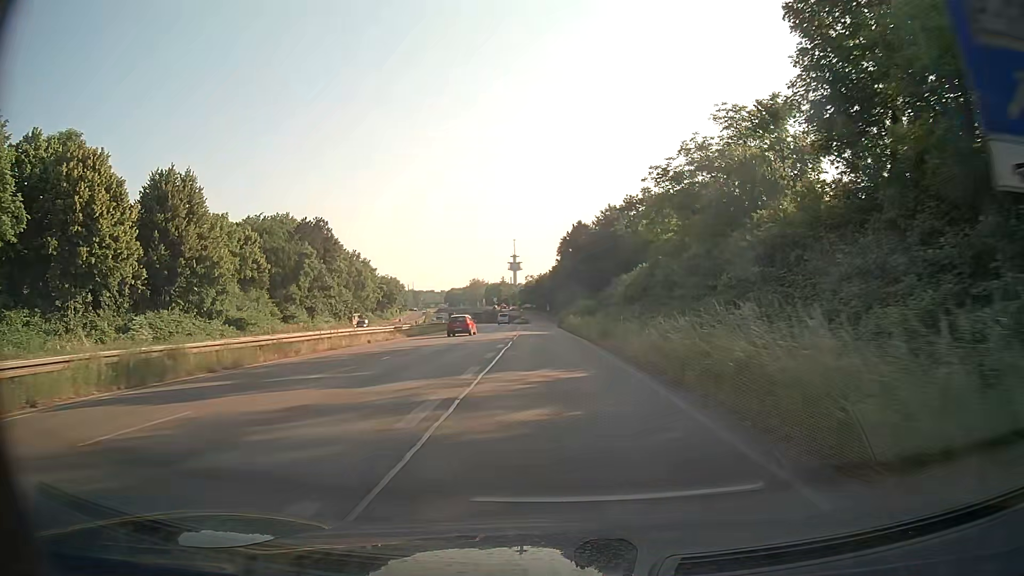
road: trunk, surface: asphalt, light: Day
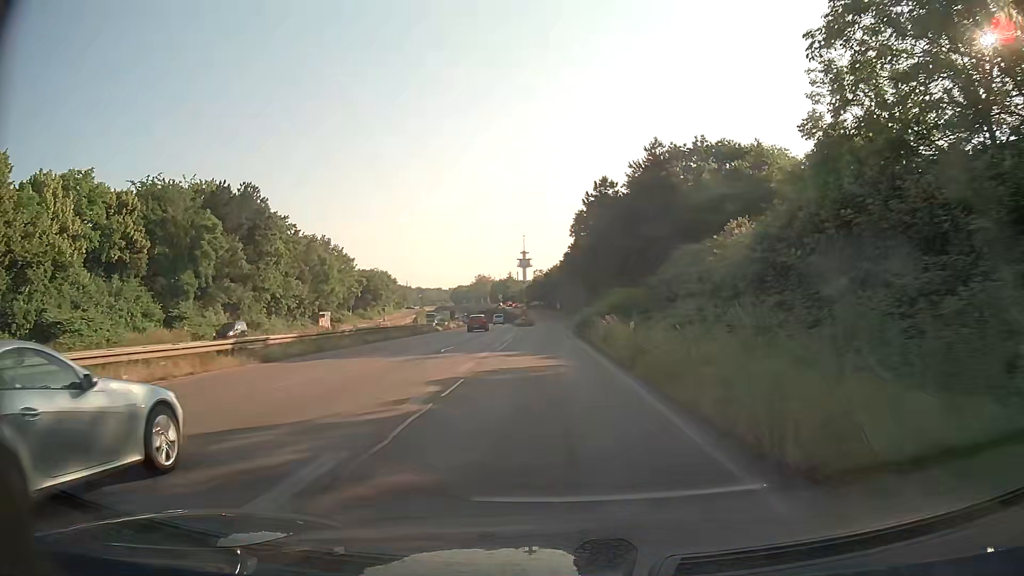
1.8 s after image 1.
(-0.2, +28.7) m; -1°
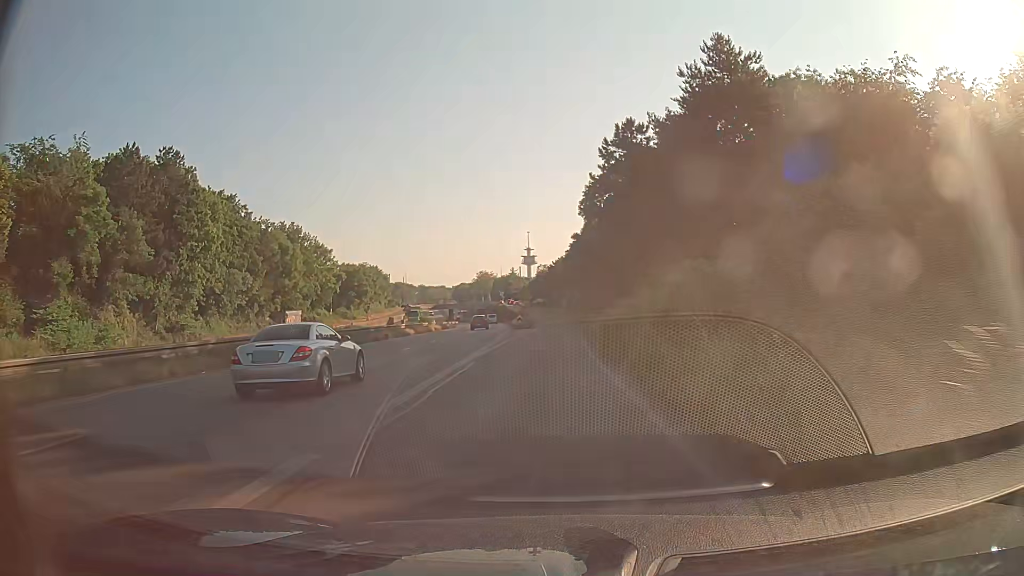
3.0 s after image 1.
(0.0, +18.5) m; 0°
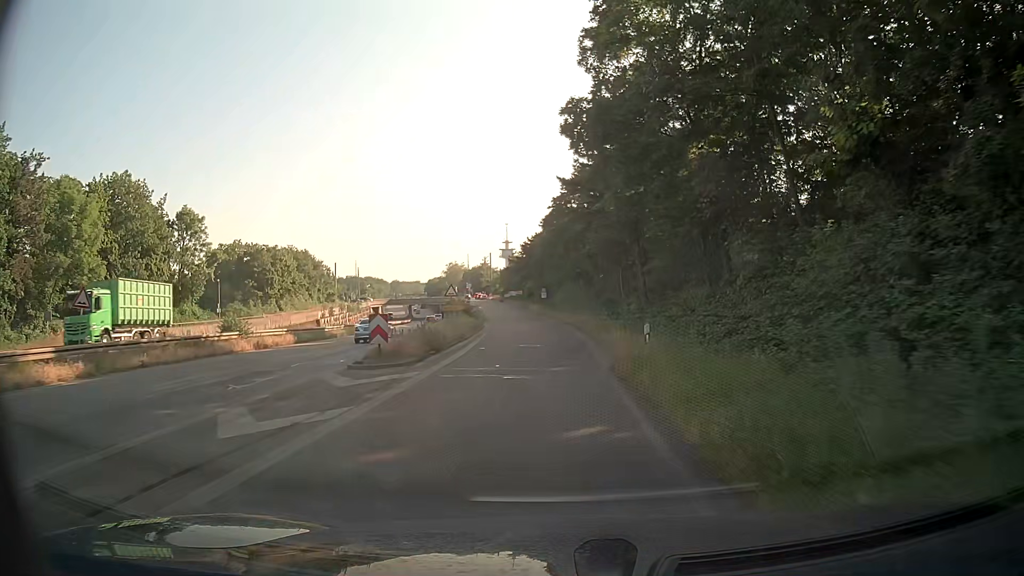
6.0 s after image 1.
(+0.4, +44.8) m; +1°
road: trunk_link
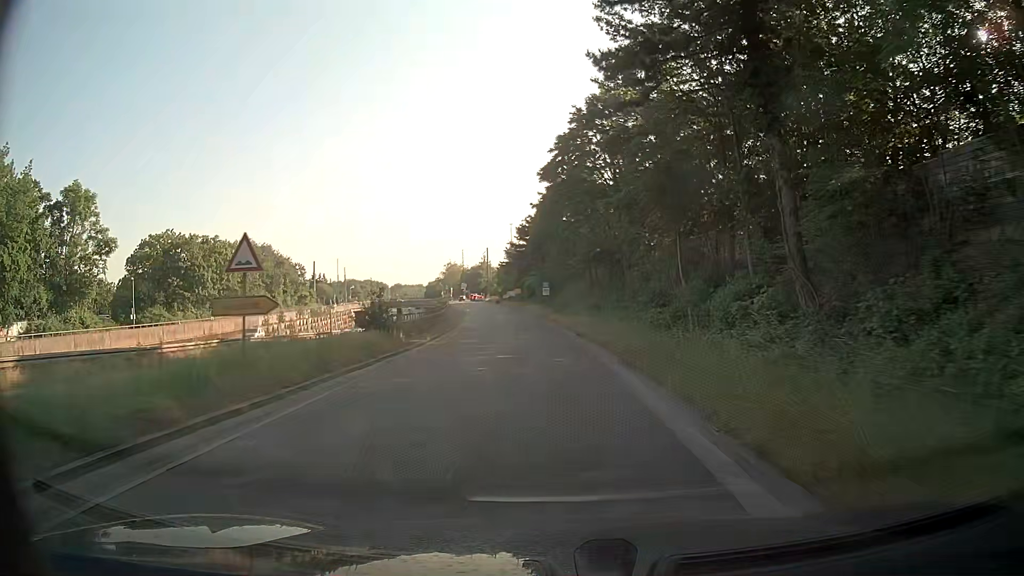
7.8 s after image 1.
(+0.1, +25.9) m; -2°
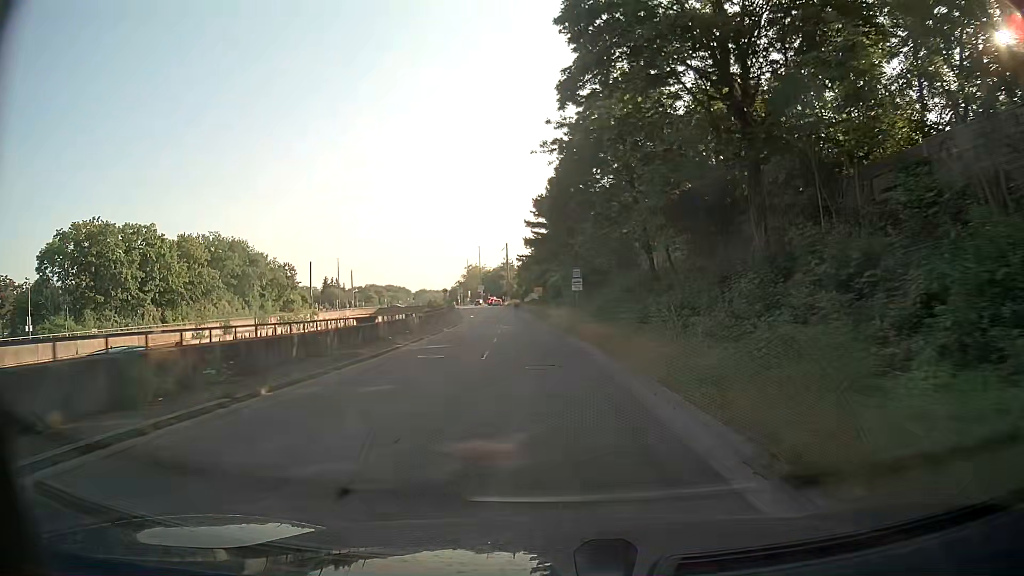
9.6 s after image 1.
(+0.2, +25.1) m; -1°
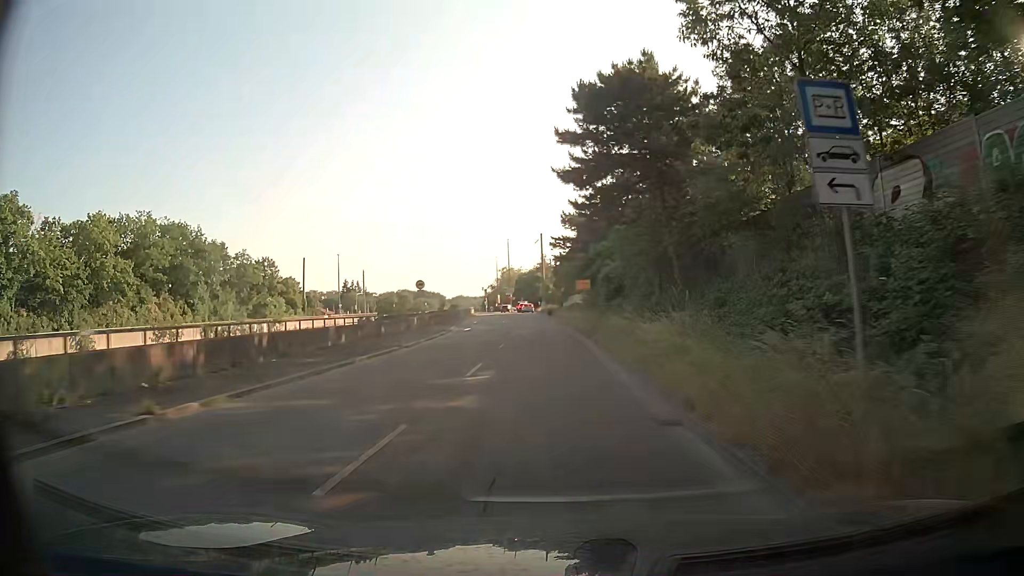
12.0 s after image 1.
(-0.9, +31.8) m; -3°
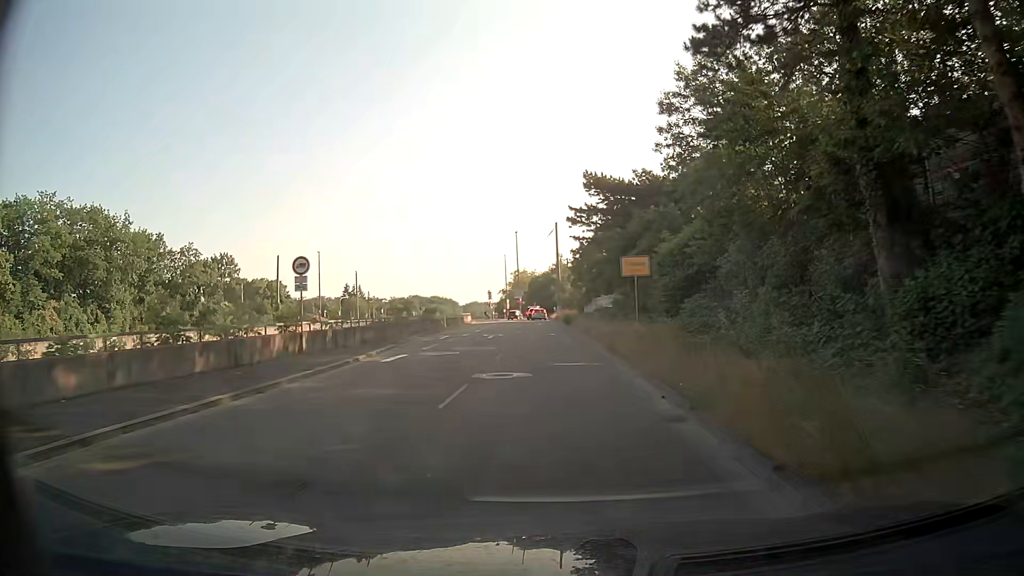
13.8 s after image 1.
(-0.4, +22.4) m; -2°
